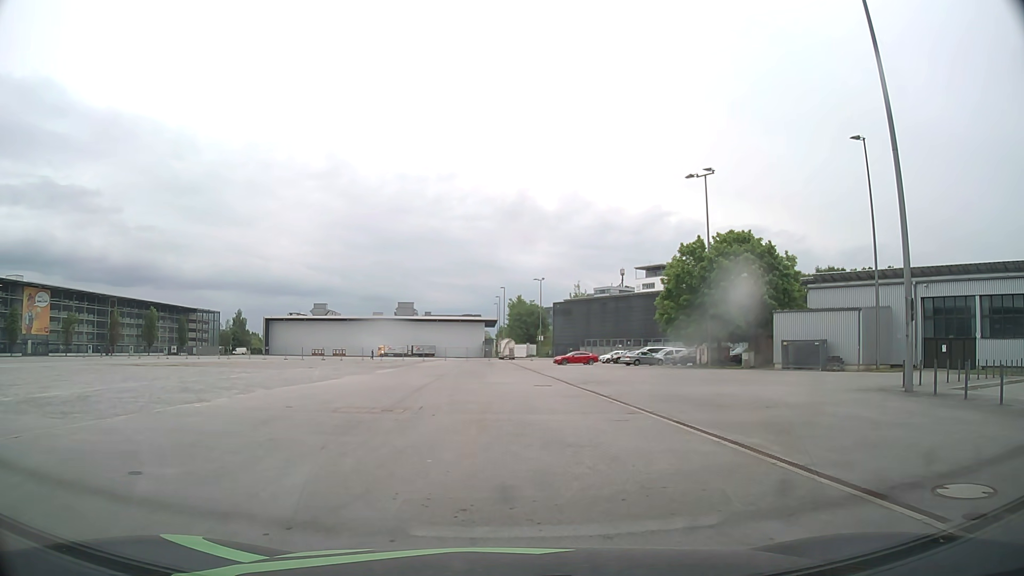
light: Day
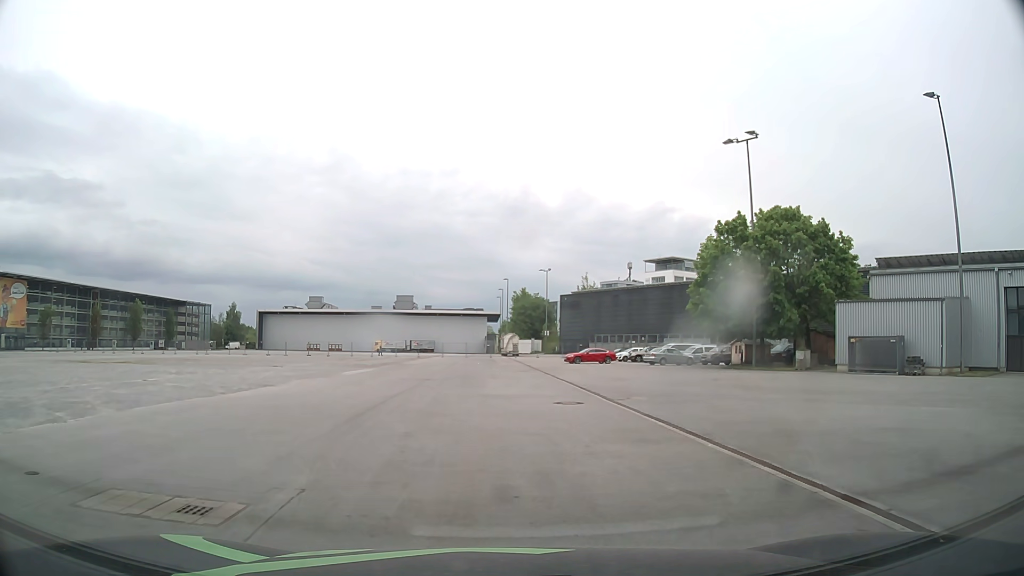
(0.0, +9.7) m; 0°
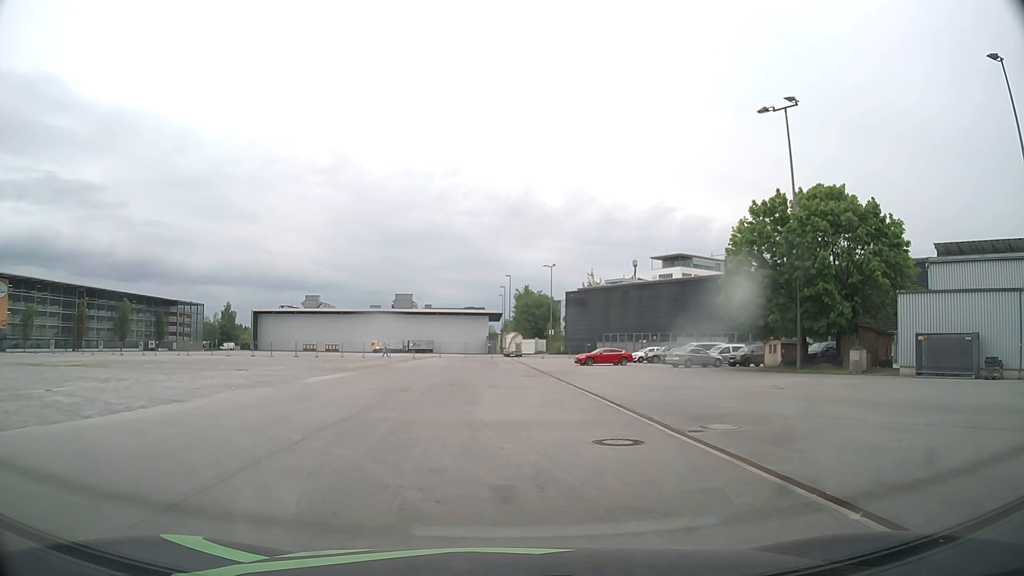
(0.0, +7.1) m; 0°
